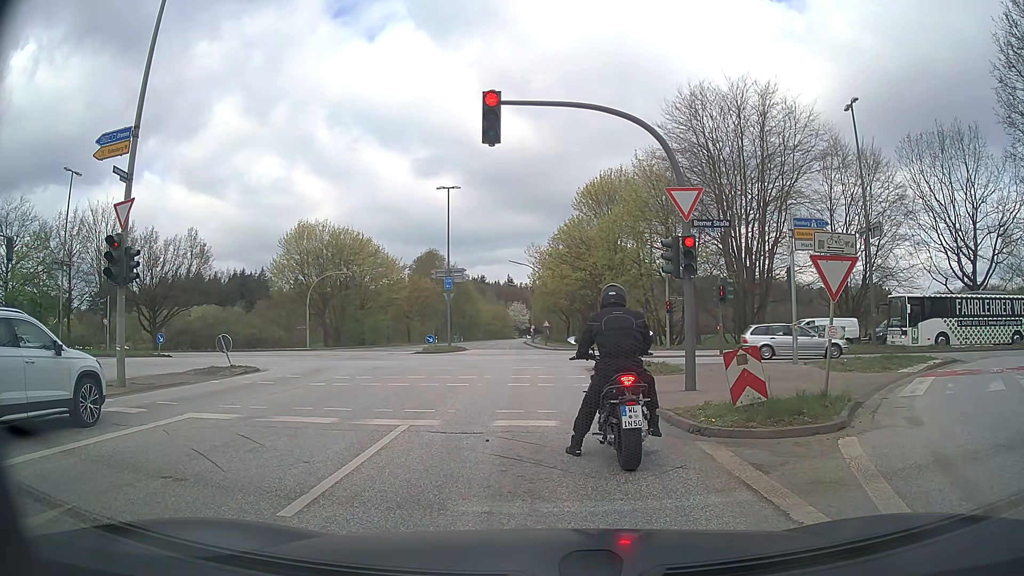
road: secondary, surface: asphalt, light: Day
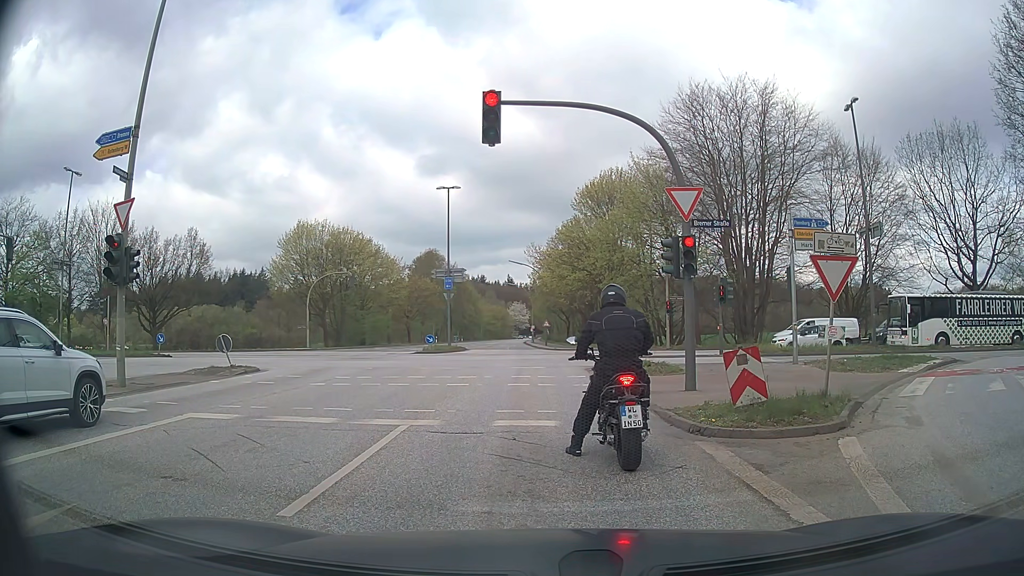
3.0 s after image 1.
(0.0, 0.0) m; 0°
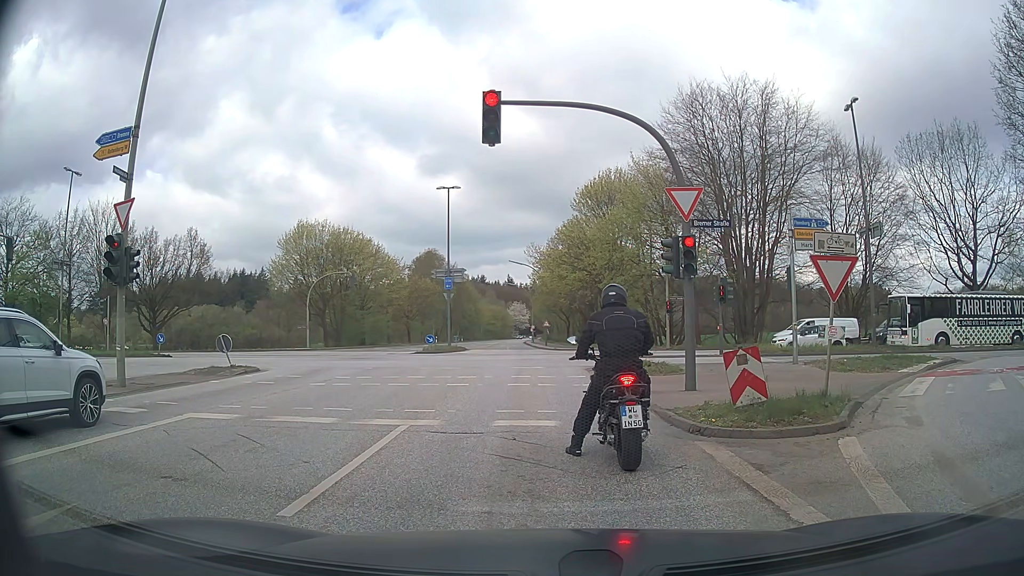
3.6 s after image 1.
(0.0, 0.0) m; 0°
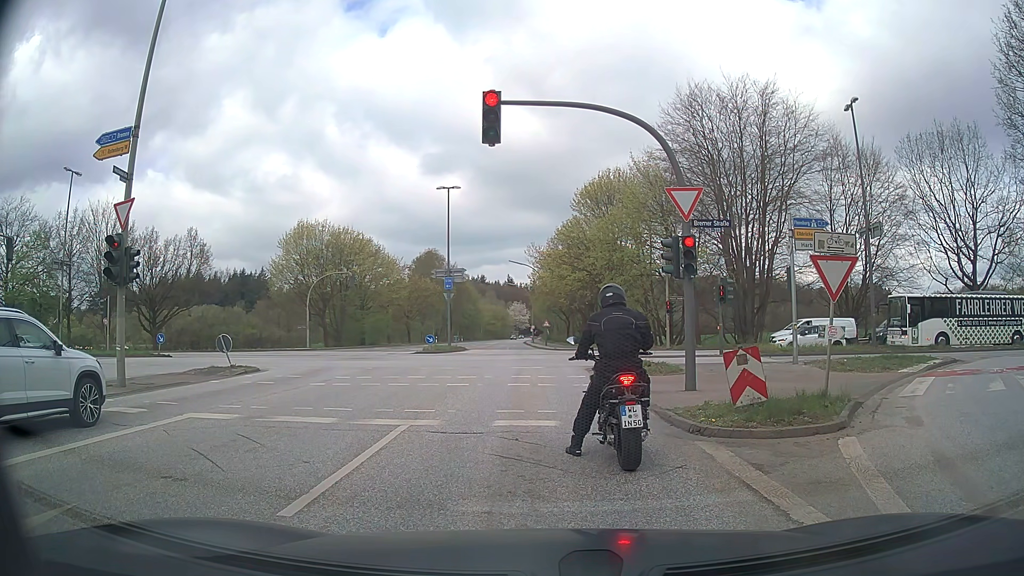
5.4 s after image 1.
(0.0, 0.0) m; 0°
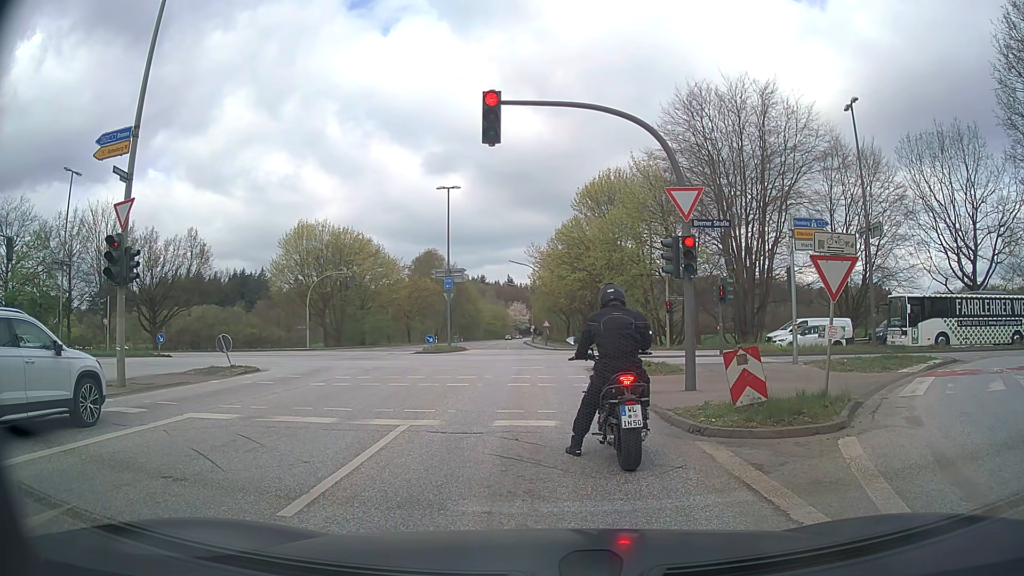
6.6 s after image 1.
(0.0, 0.0) m; 0°
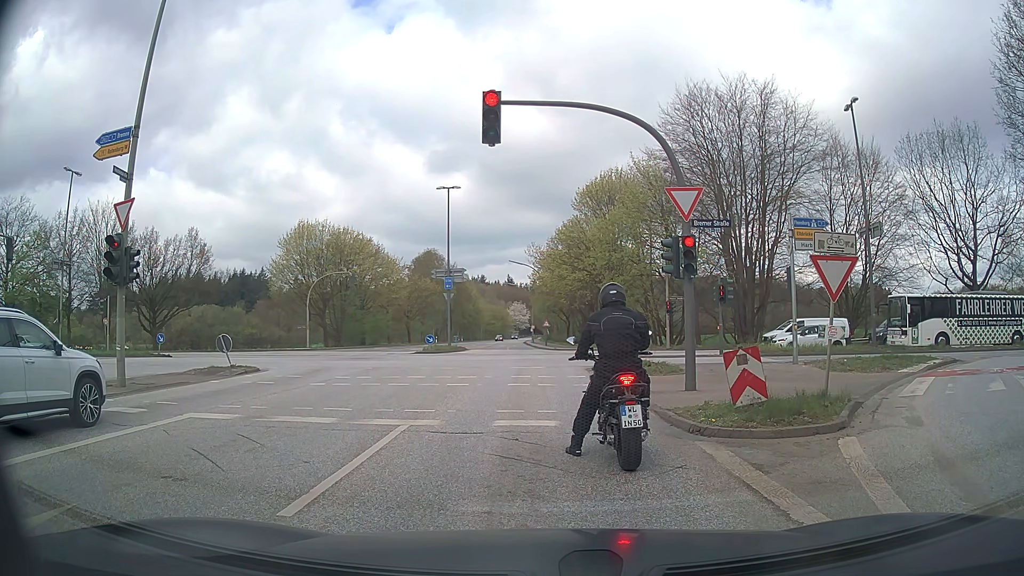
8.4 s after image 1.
(0.0, 0.0) m; 0°
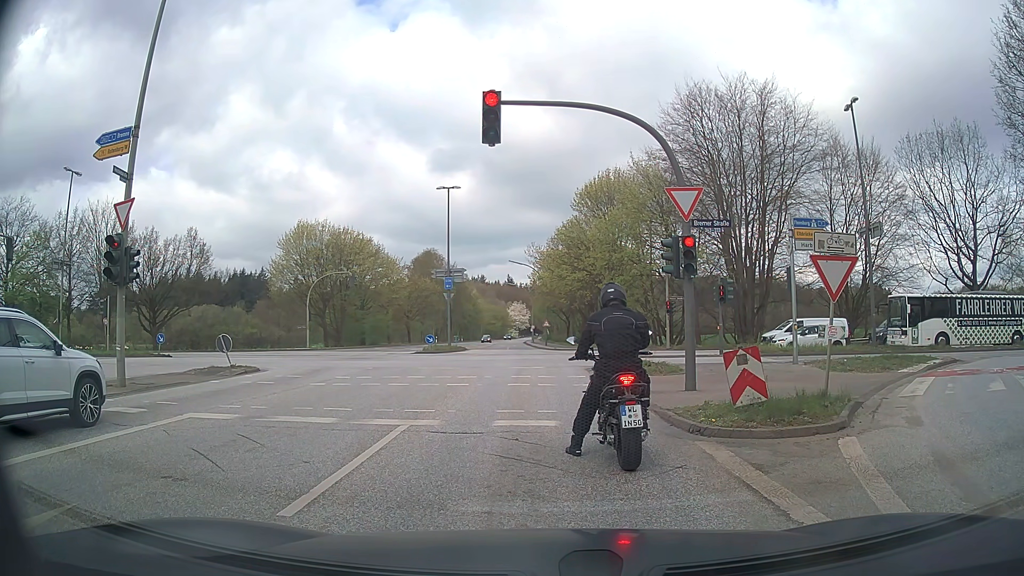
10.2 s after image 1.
(0.0, 0.0) m; 0°
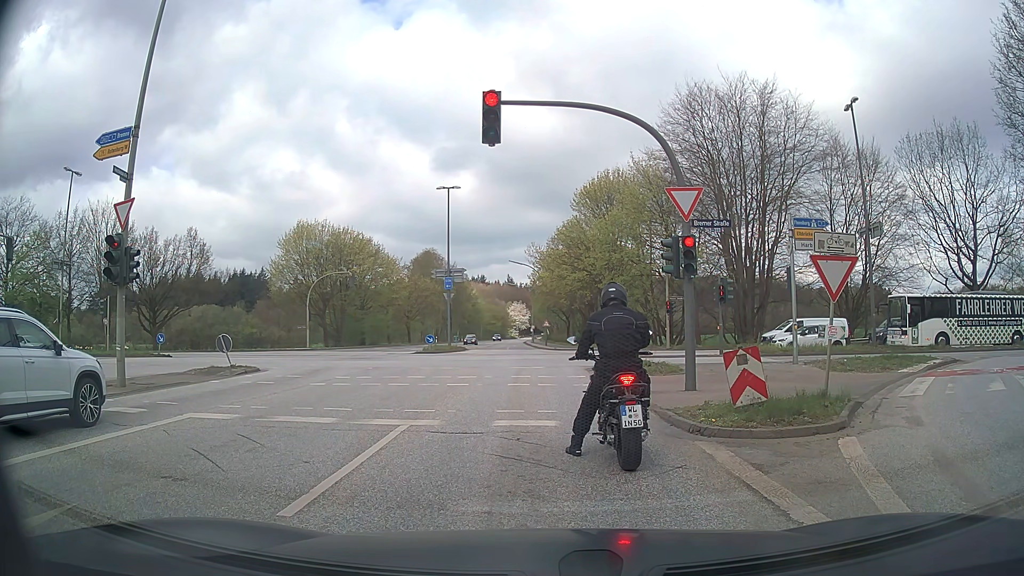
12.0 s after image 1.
(0.0, 0.0) m; 0°
